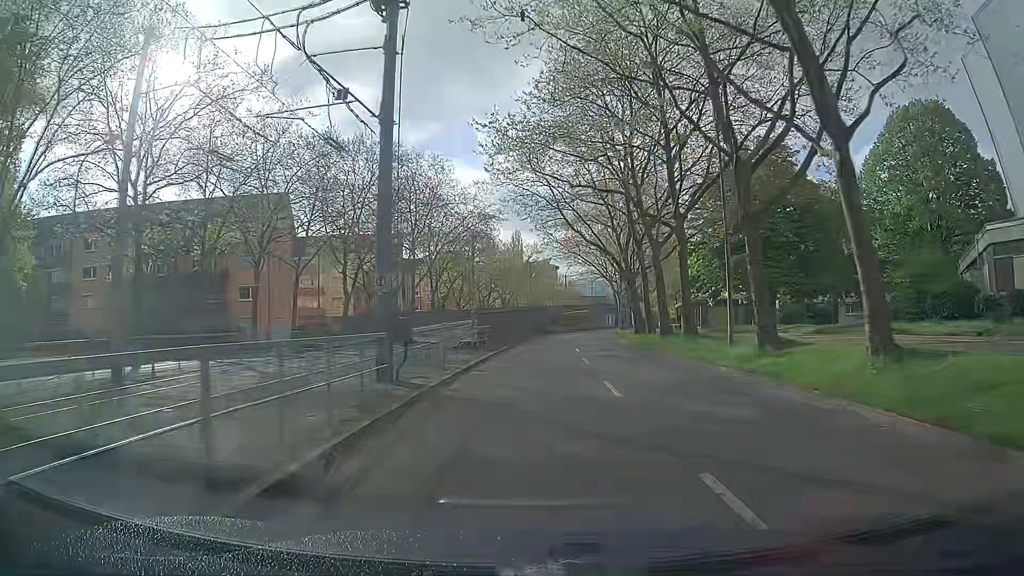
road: tertiary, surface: asphalt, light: Day
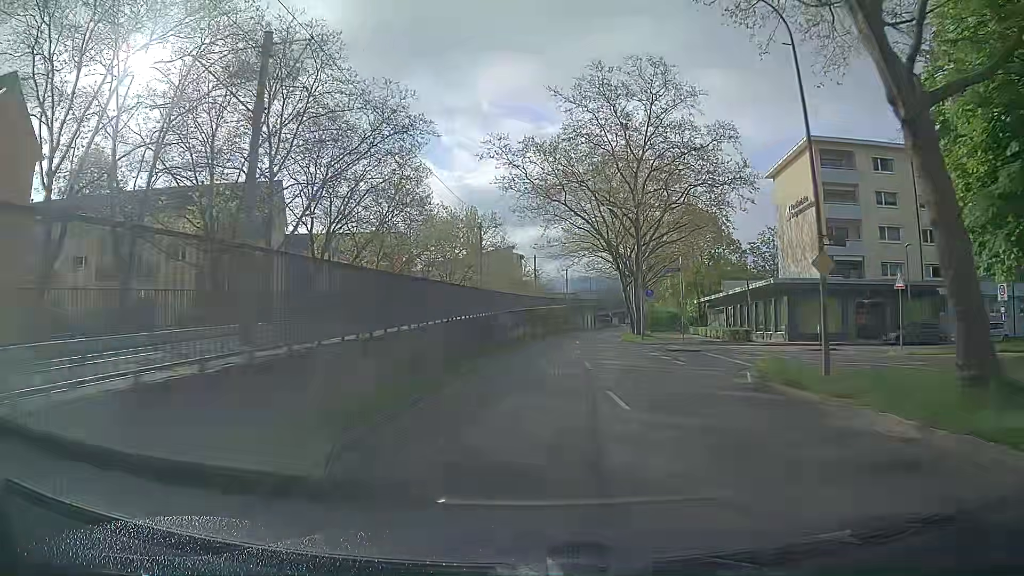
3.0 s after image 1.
(+1.1, +37.4) m; +3°
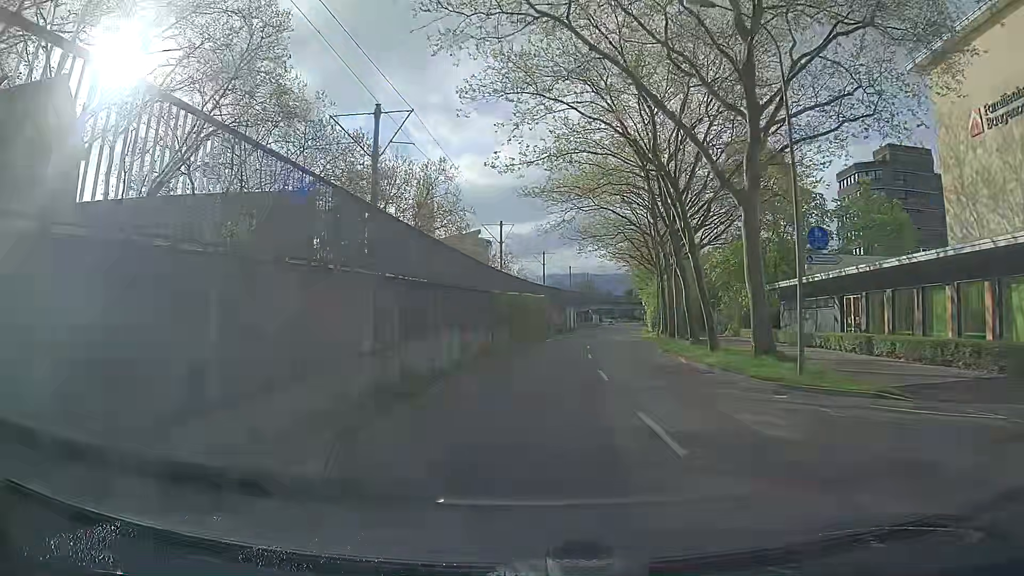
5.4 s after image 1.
(+0.5, +30.6) m; +2°
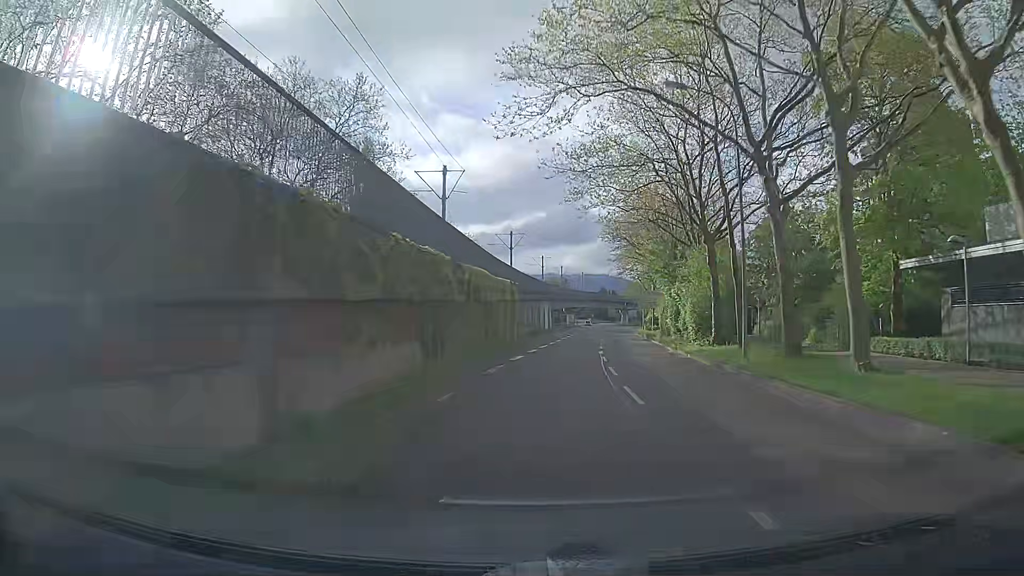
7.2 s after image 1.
(+0.5, +23.4) m; +3°
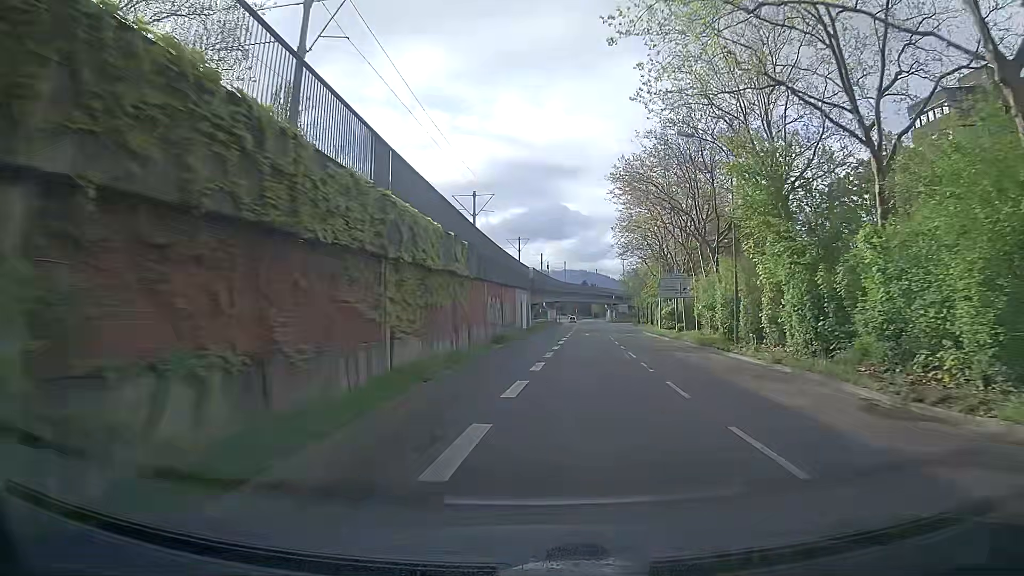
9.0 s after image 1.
(+0.4, +23.5) m; +2°
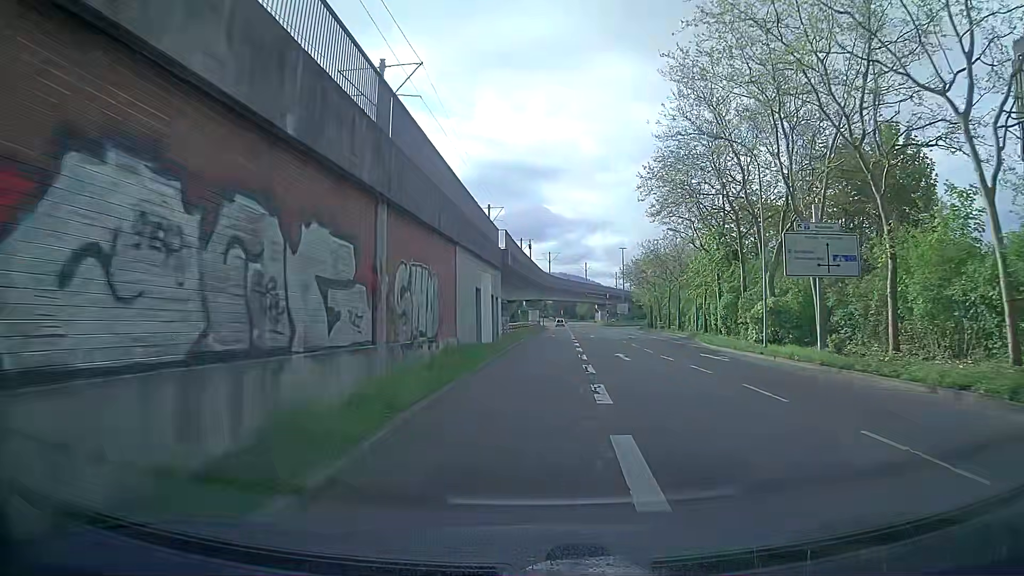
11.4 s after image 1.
(+0.7, +30.9) m; +2°
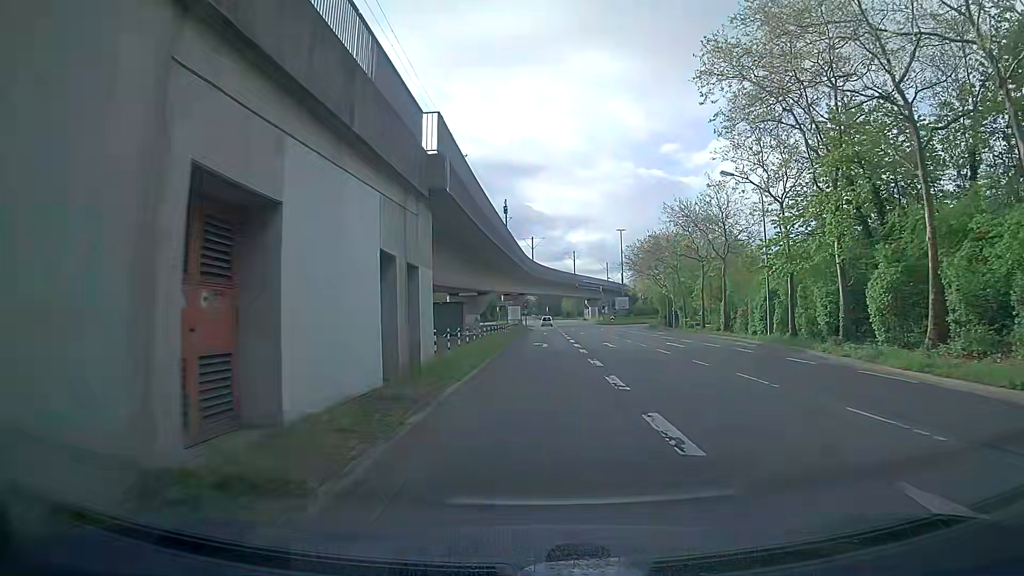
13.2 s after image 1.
(+0.4, +22.3) m; +2°
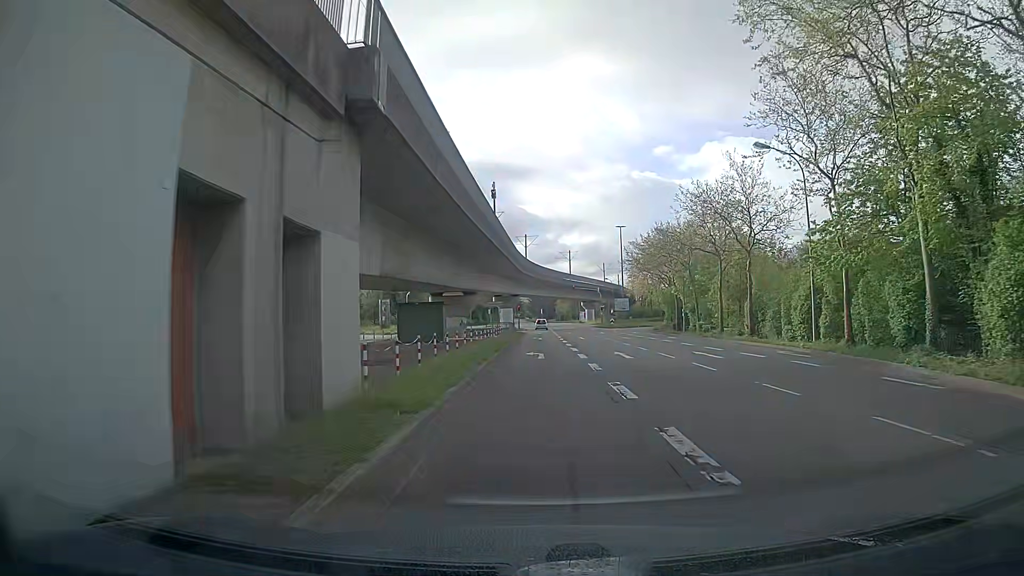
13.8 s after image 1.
(0.0, +7.1) m; 0°
